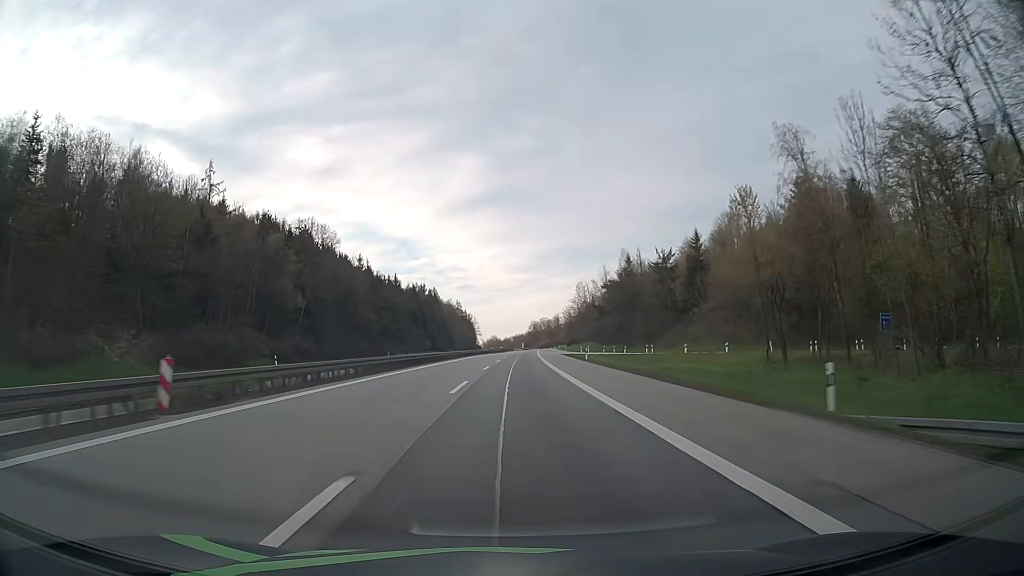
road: motorway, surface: asphalt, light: Day
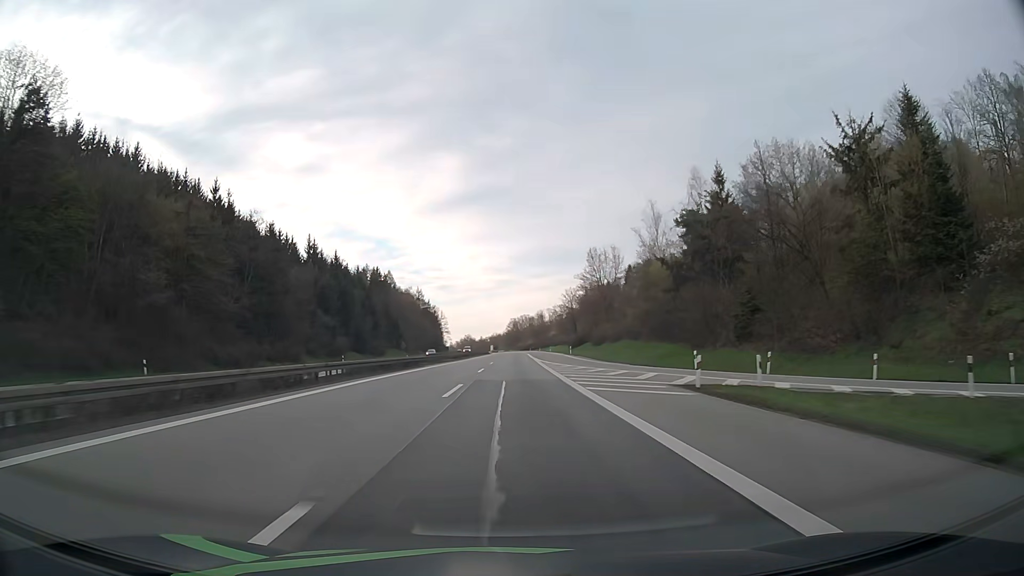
(+1.4, +73.8) m; +2°
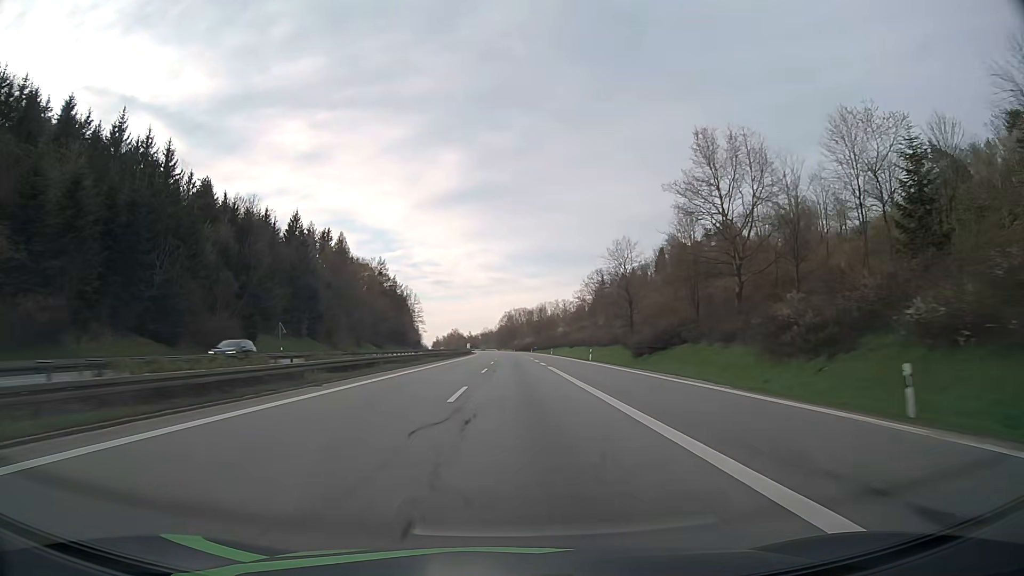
(+0.5, +74.4) m; 0°
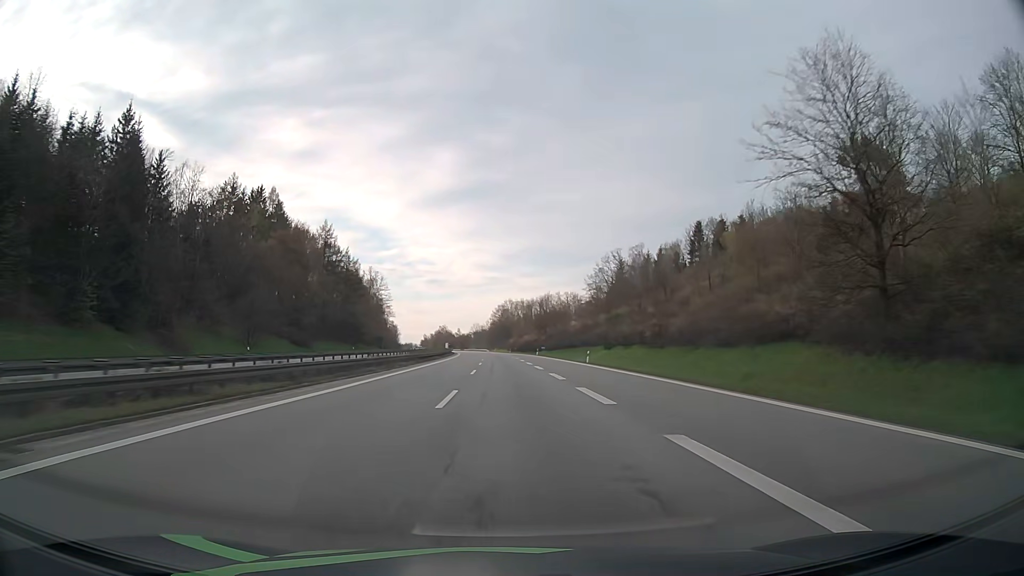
(+0.4, +55.8) m; +1°
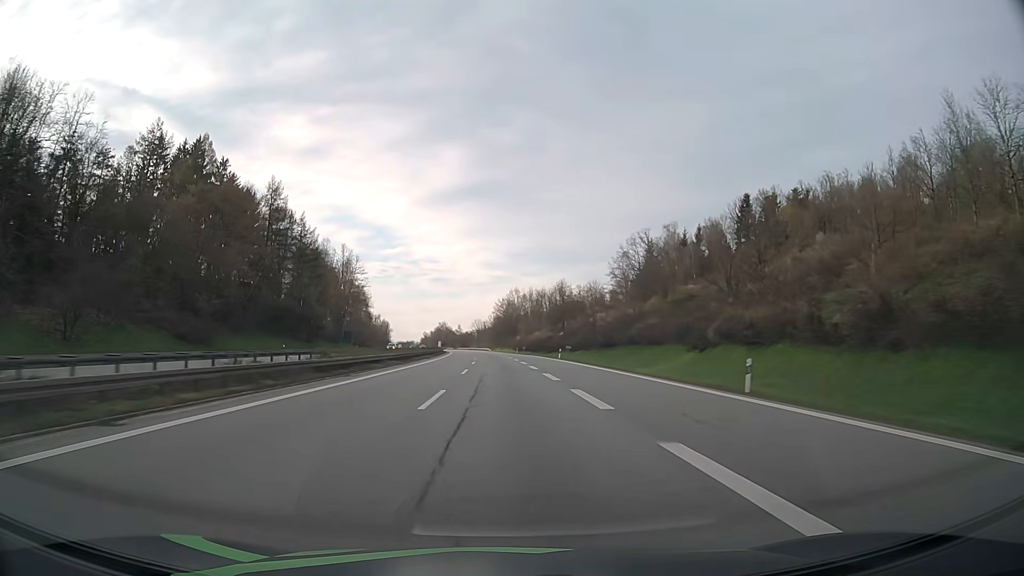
(-0.2, +37.3) m; -1°
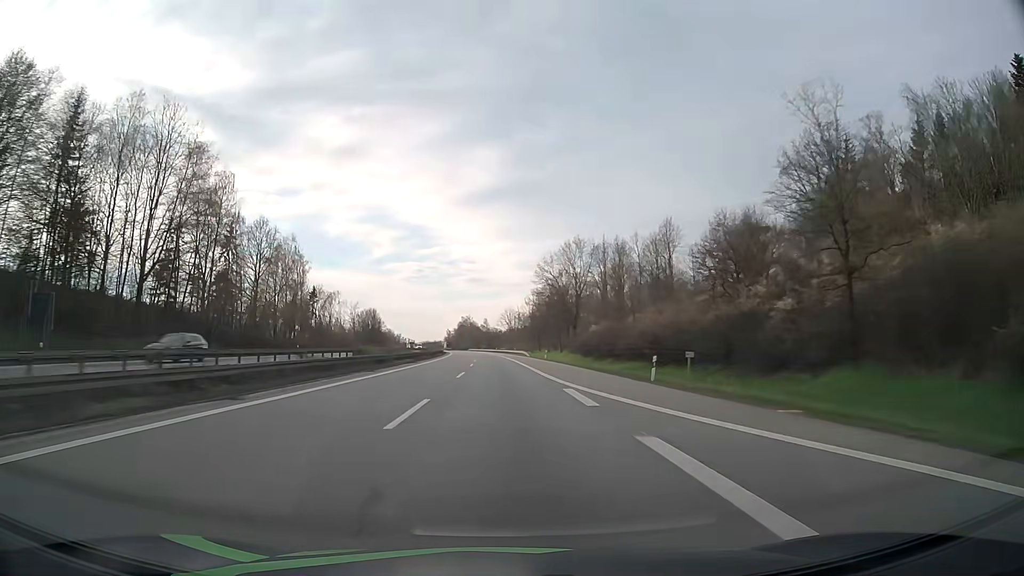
(-2.3, +94.4) m; -3°
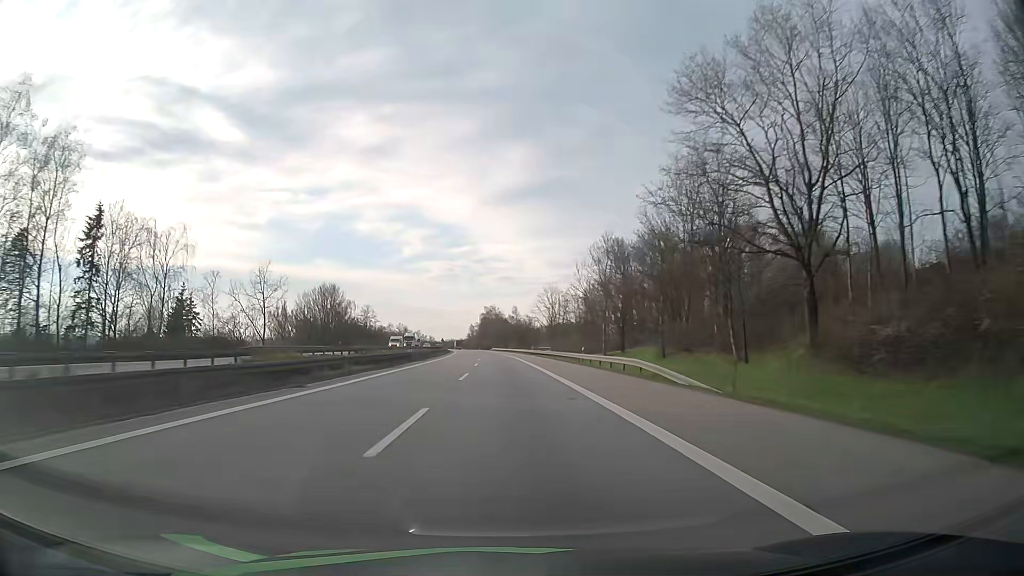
(-1.8, +75.6) m; -3°
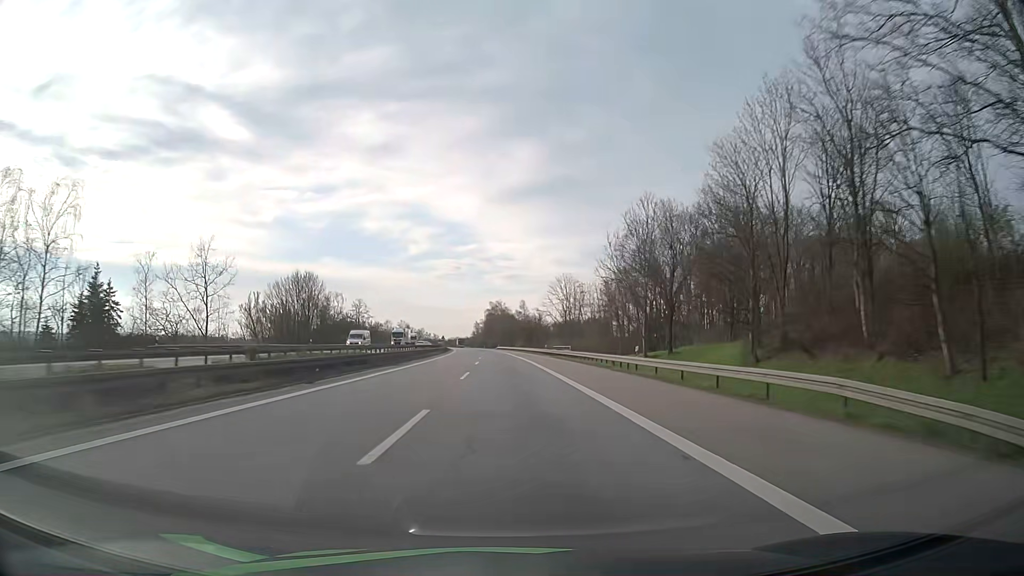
(-0.1, +18.8) m; -1°
(0, +10) (0, +20) (0, +30) (0, +40) (-1, +50) (-1, +60) (-1, +70) (-1, +80) (-2, +90) (-2, +100) m
